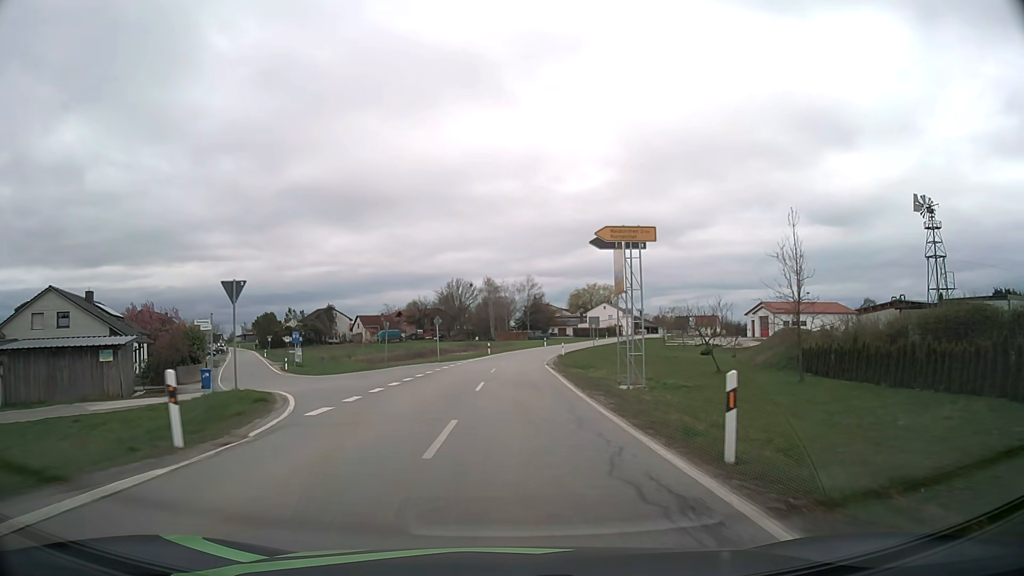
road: secondary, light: Day
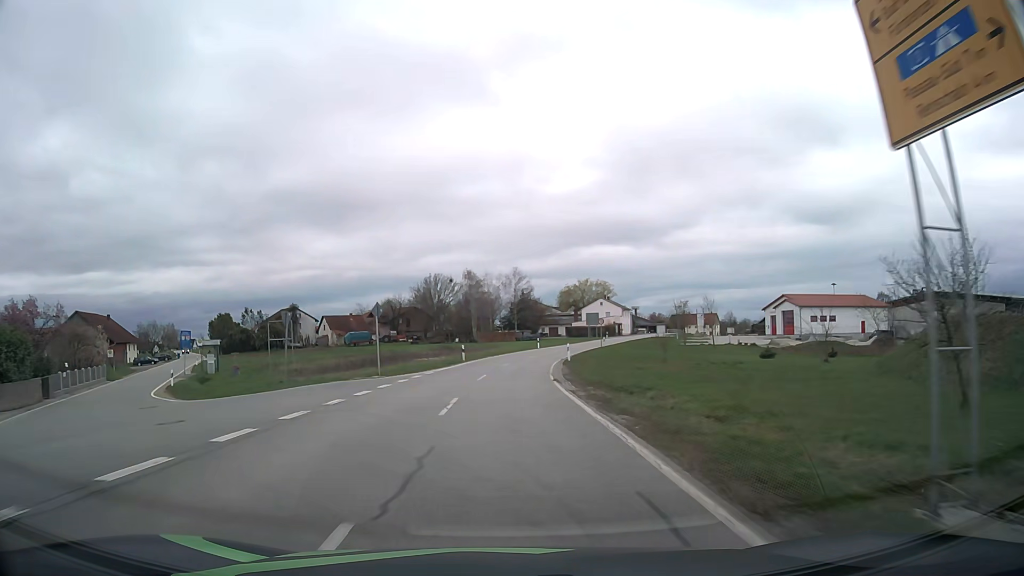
(+0.3, +18.5) m; +1°
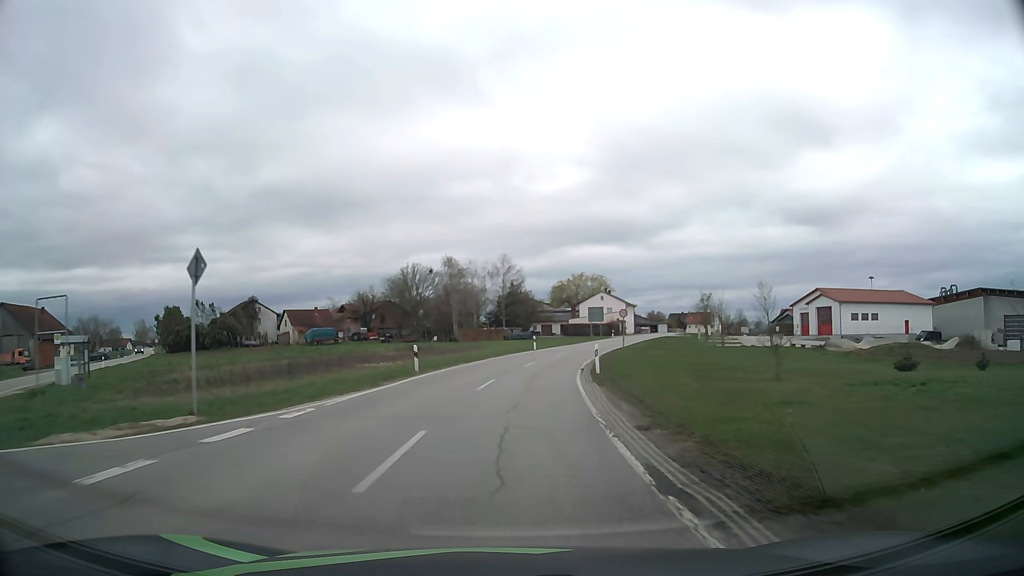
(+0.1, +18.3) m; +1°
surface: asphalt
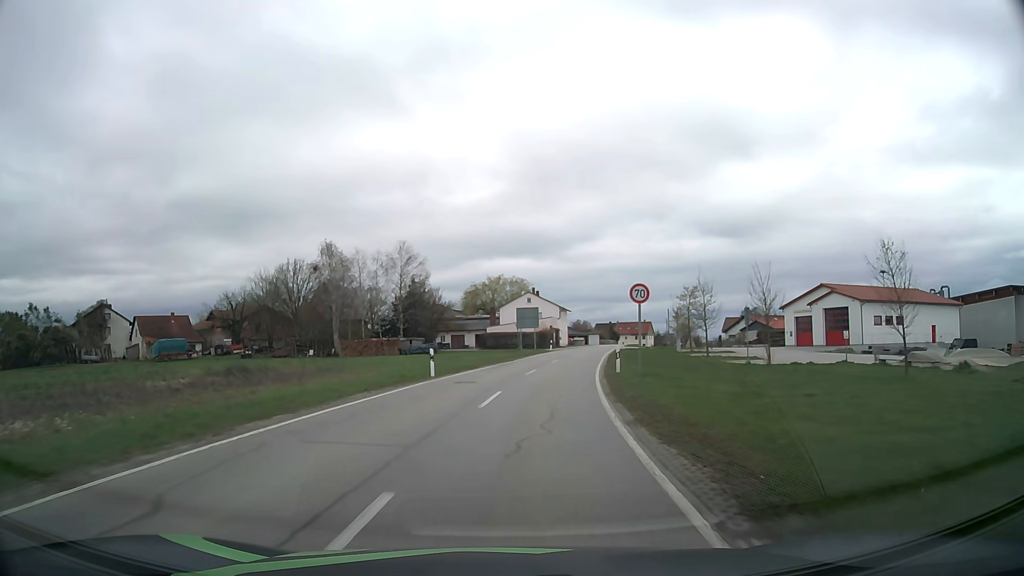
(+1.4, +27.4) m; +7°
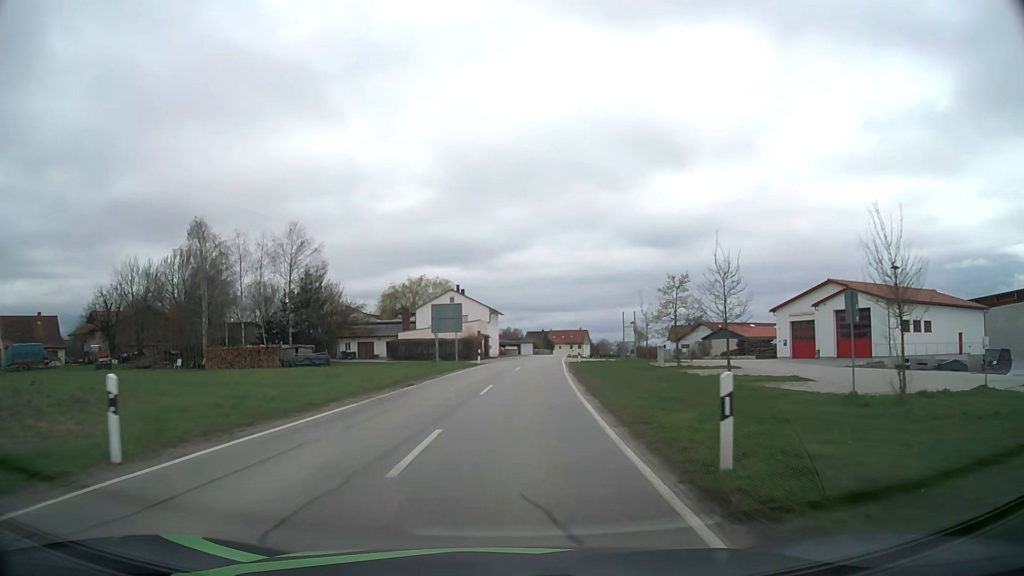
(+1.0, +18.4) m; +6°
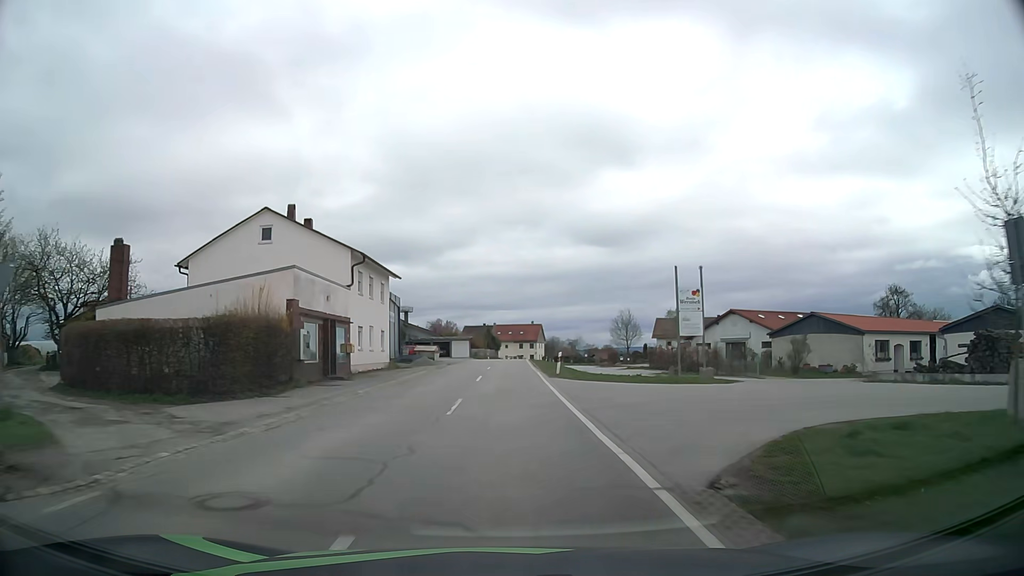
(+2.6, +47.7) m; +5°
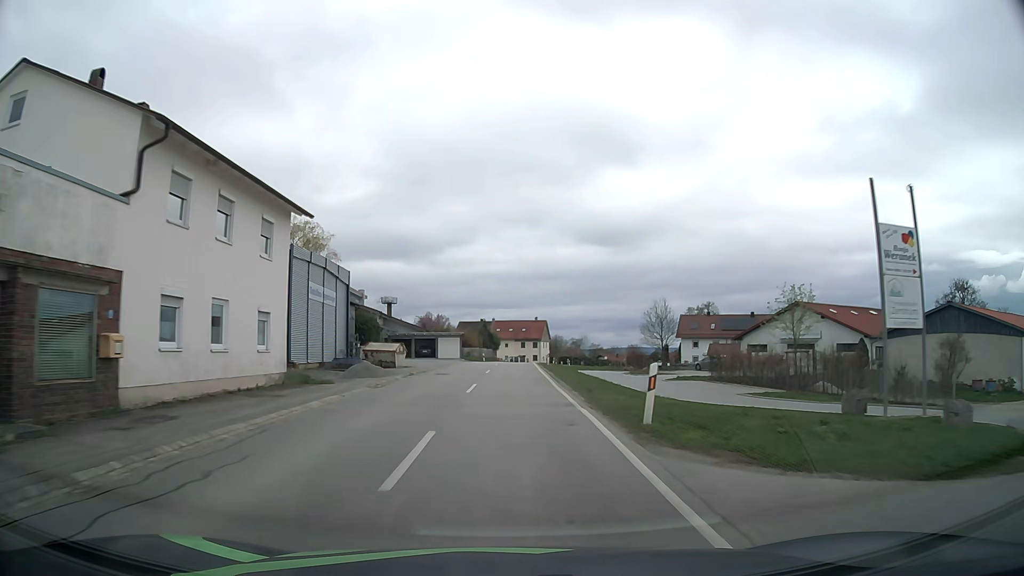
(0.0, +19.7) m; 0°
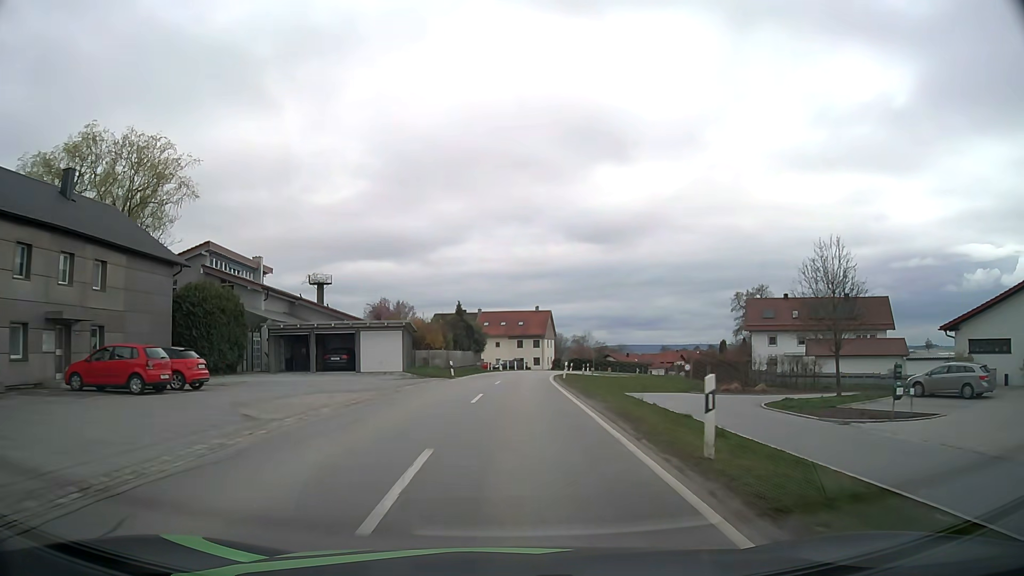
(+0.2, +38.3) m; +1°
(0, +10) (0, +20) (+1, +30) (+1, +40) (+2, +50) (+3, +60) (+4, +70) (+7, +79) (+10, +89) (+13, +98) m
